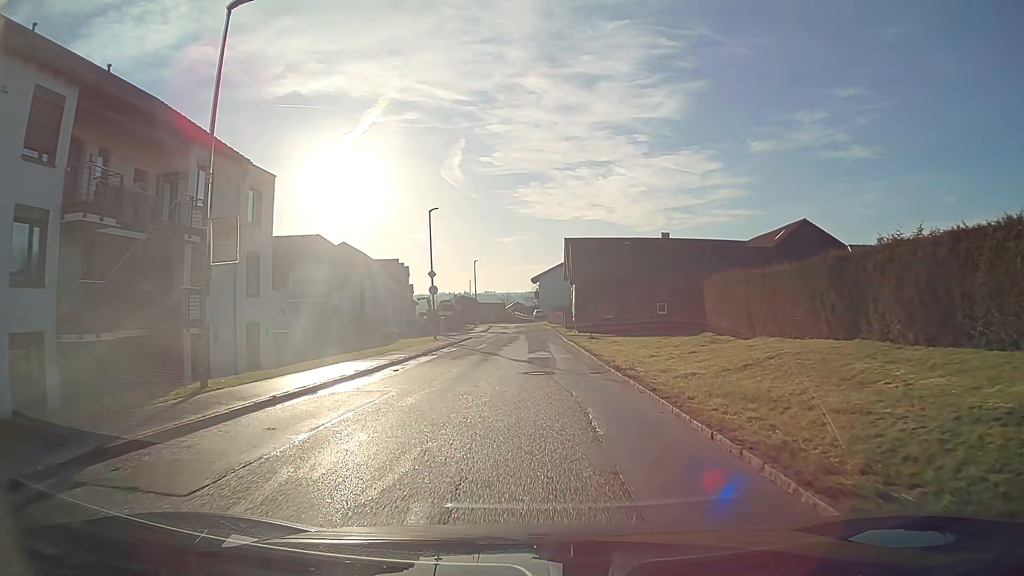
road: tertiary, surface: asphalt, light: Day
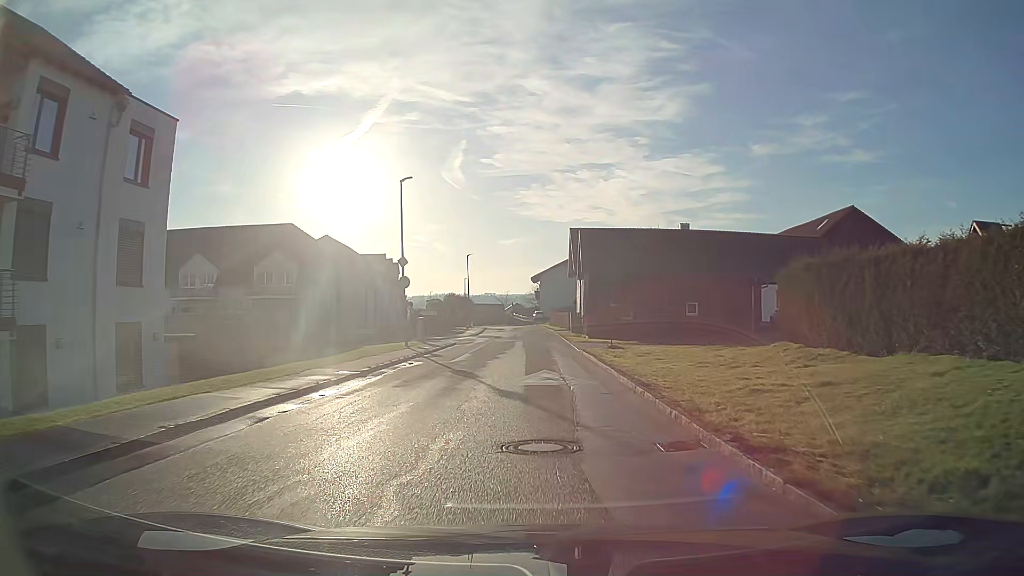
(0.0, +9.6) m; 0°
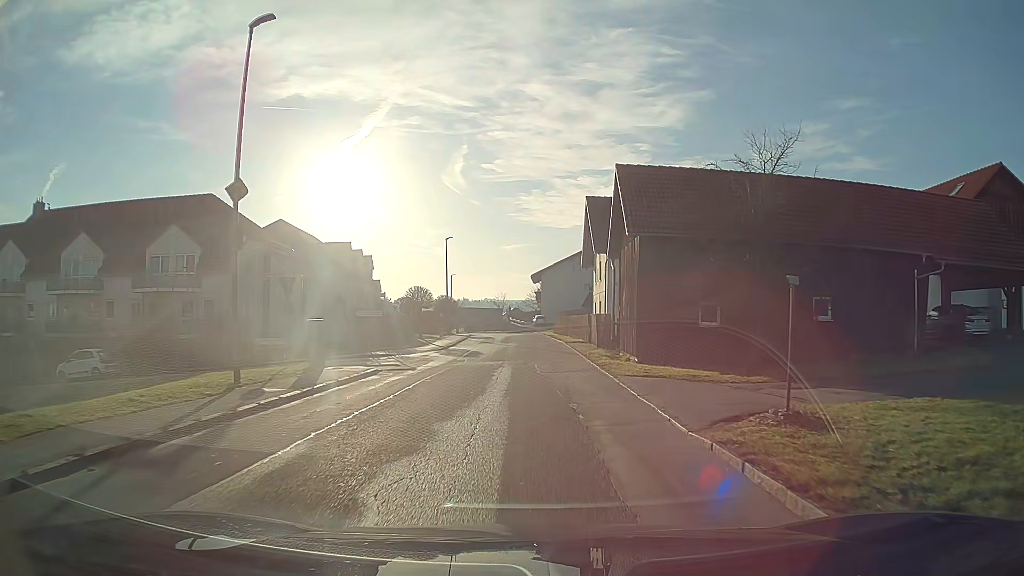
(0.0, +19.0) m; 0°
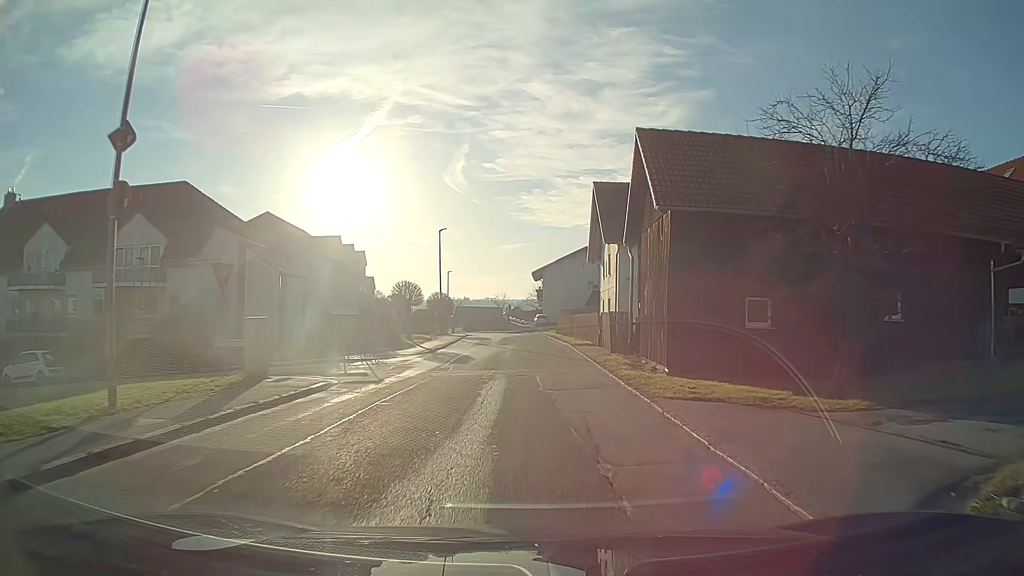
(0.0, +4.7) m; 0°
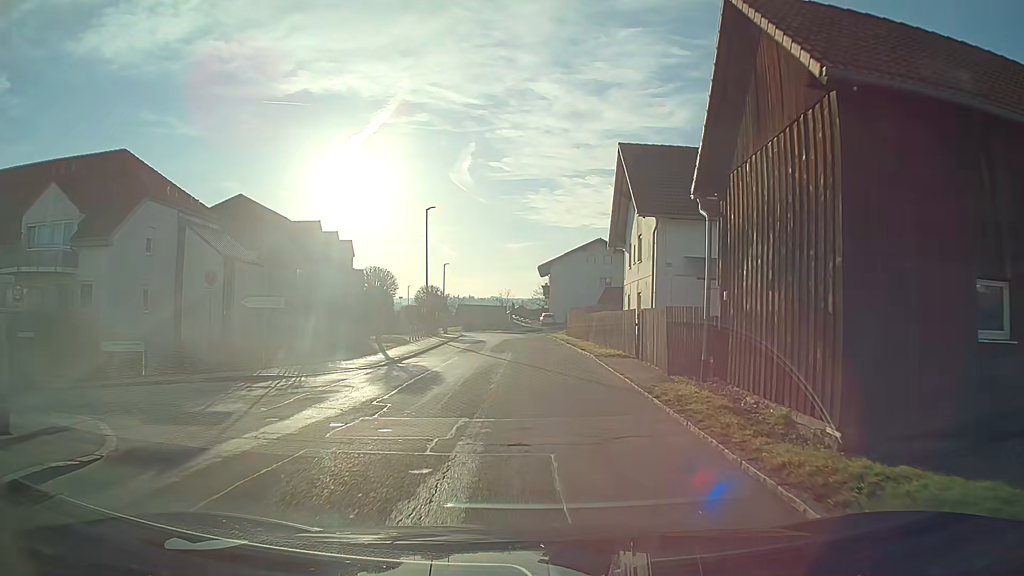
(0.0, +9.3) m; -1°
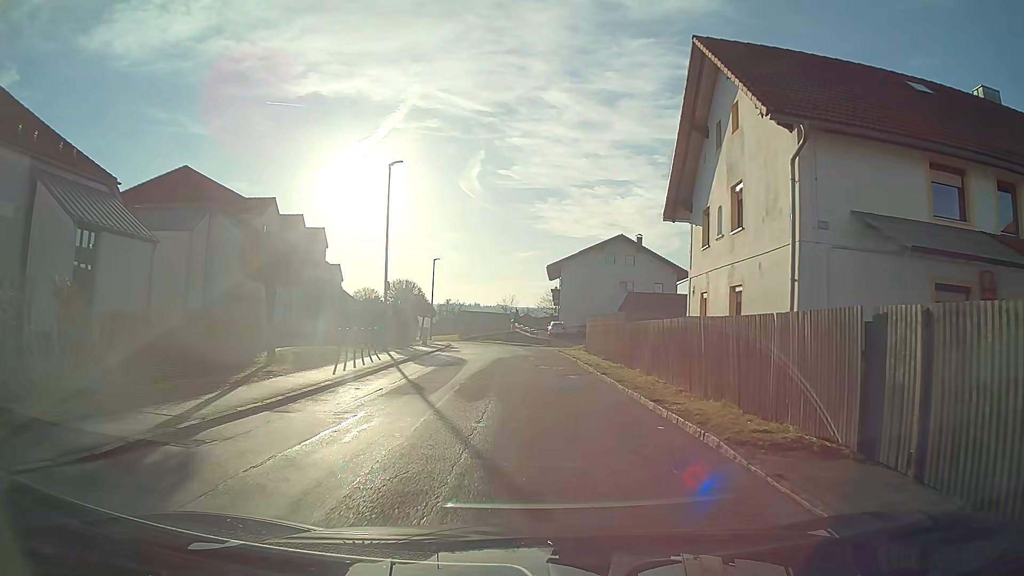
(-0.1, +13.8) m; -1°
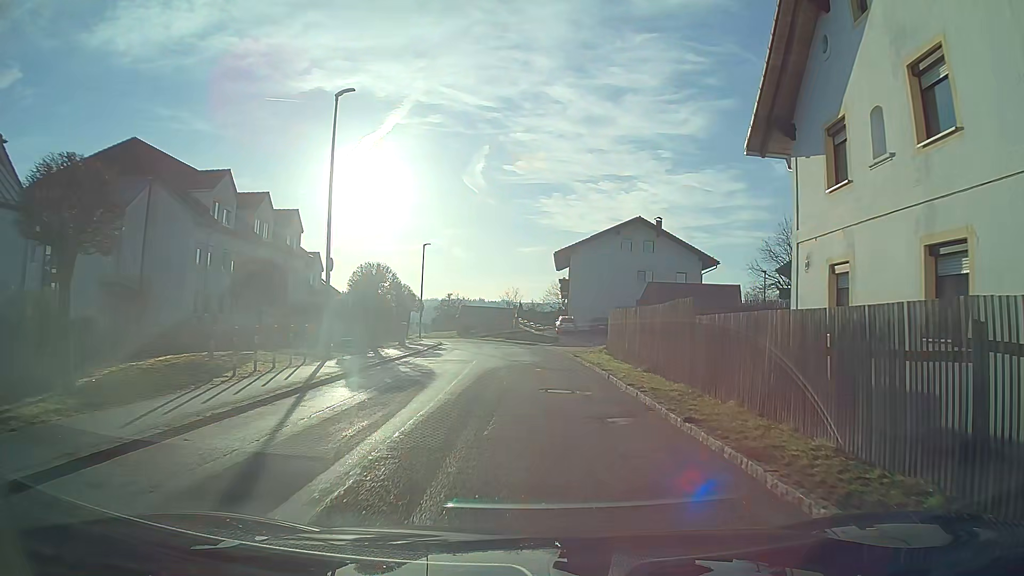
(0.0, +9.1) m; -1°
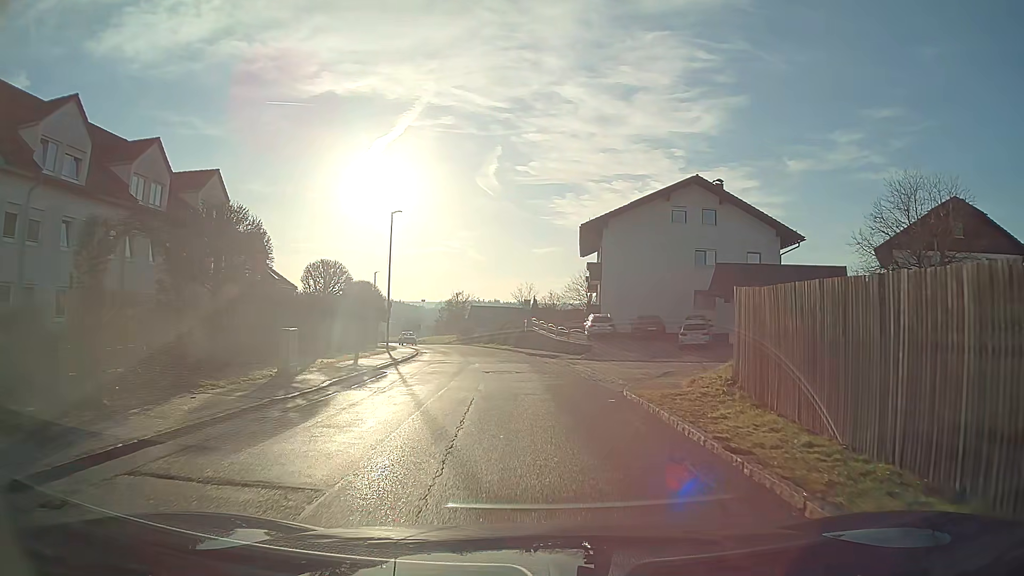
(-0.1, +18.1) m; -1°
